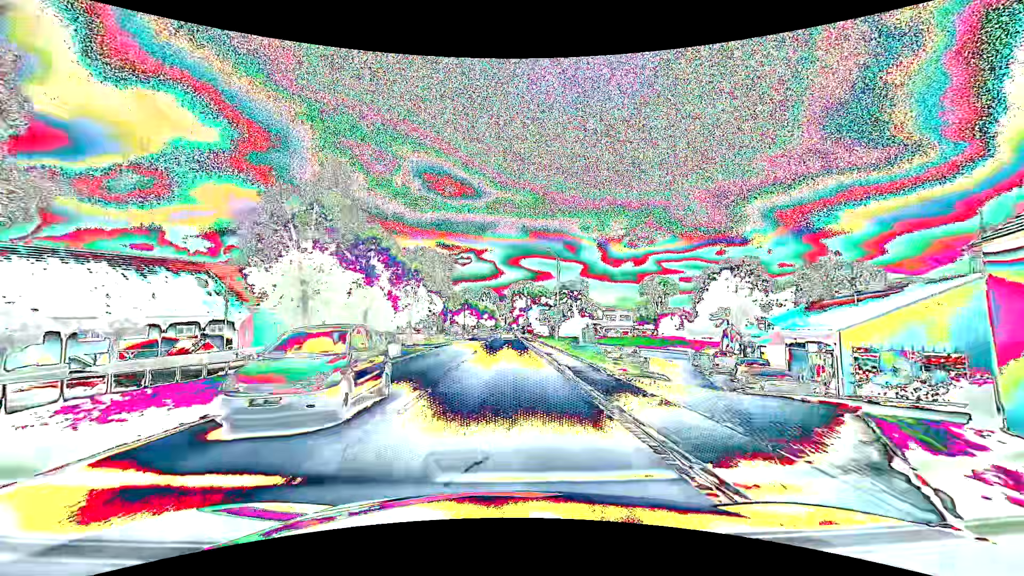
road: primary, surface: asphalt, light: Day
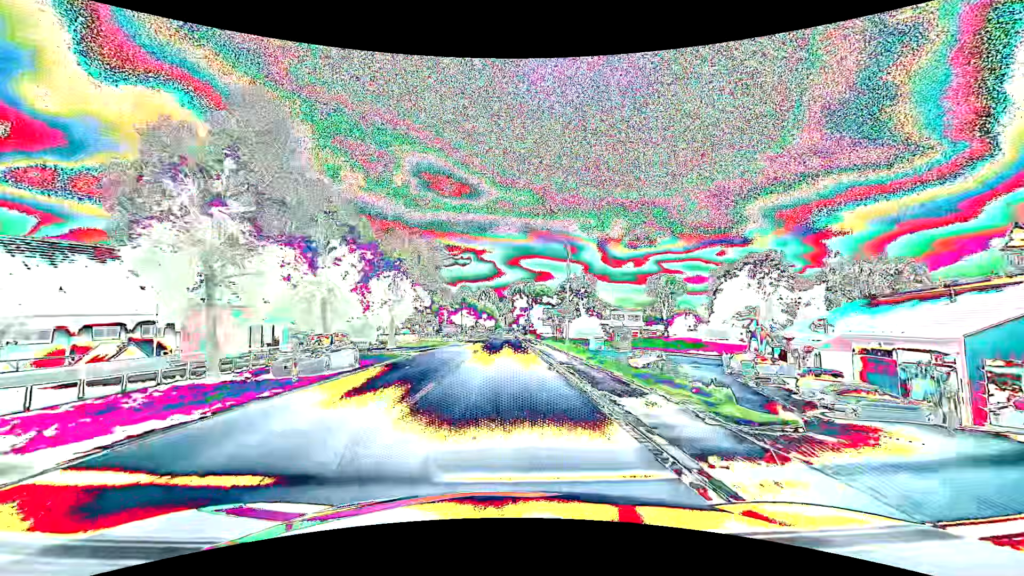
(0.0, +7.9) m; 0°
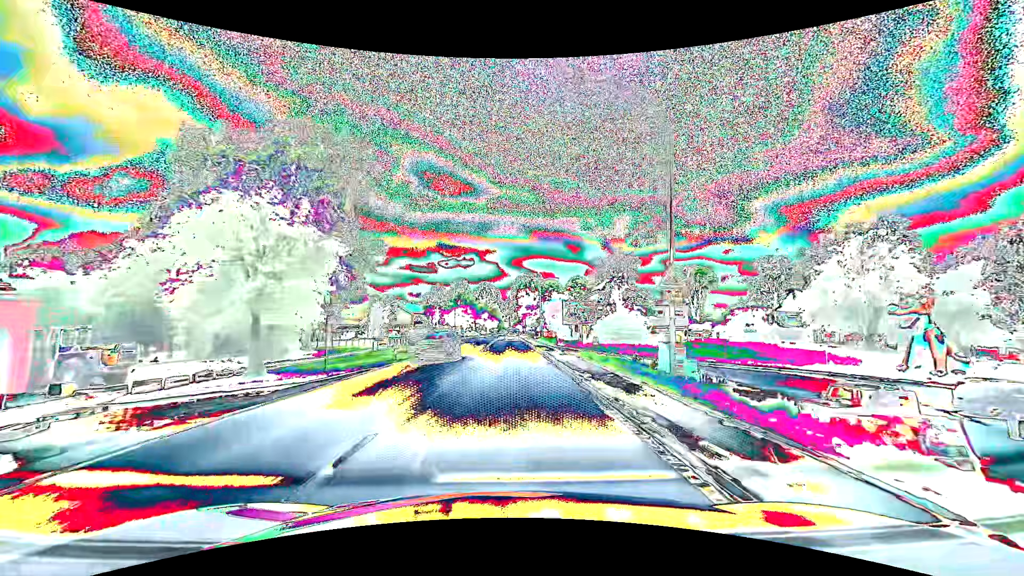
(0.0, +23.8) m; 0°
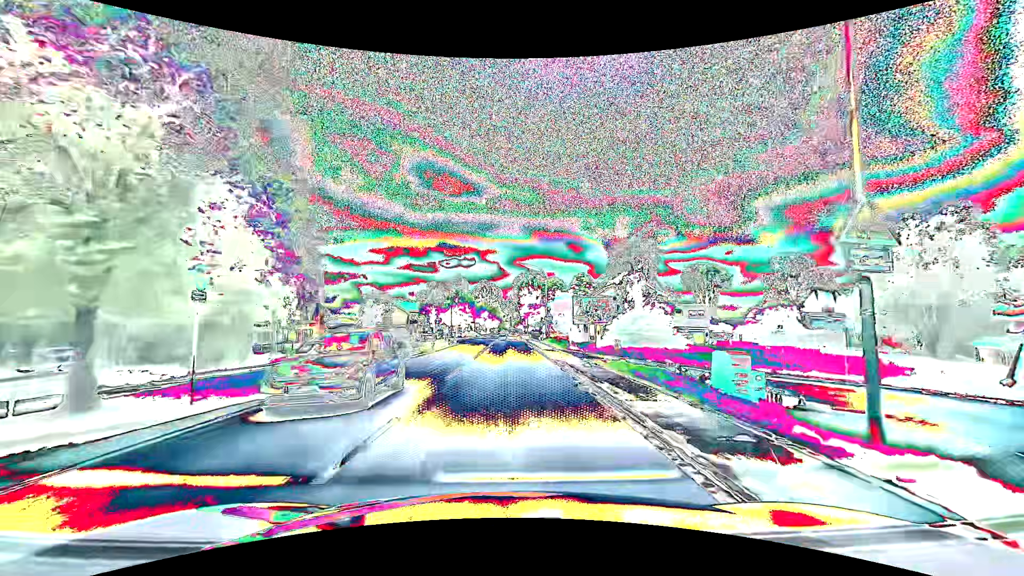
(0.0, +7.9) m; 0°
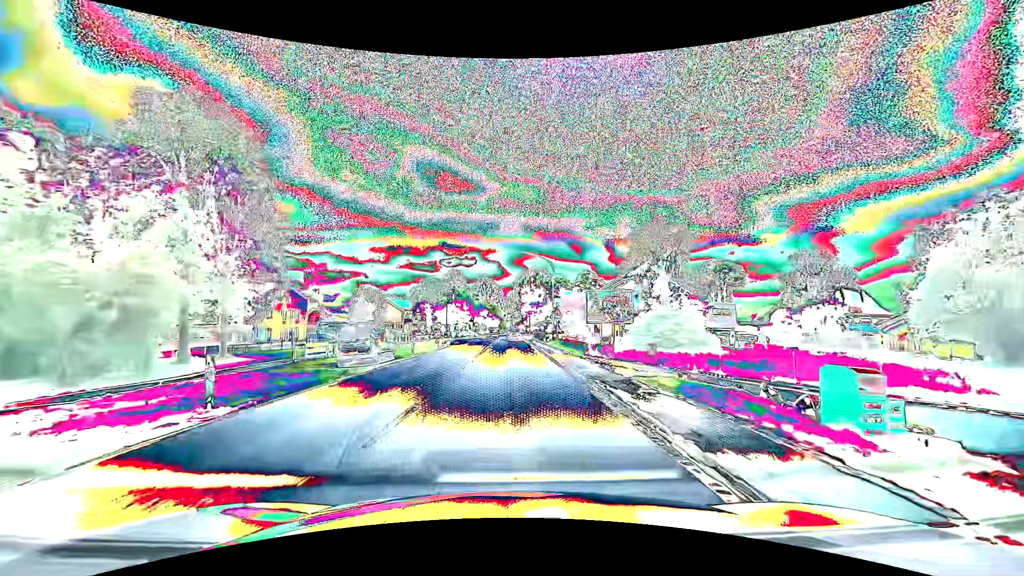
(+0.1, +7.9) m; 0°
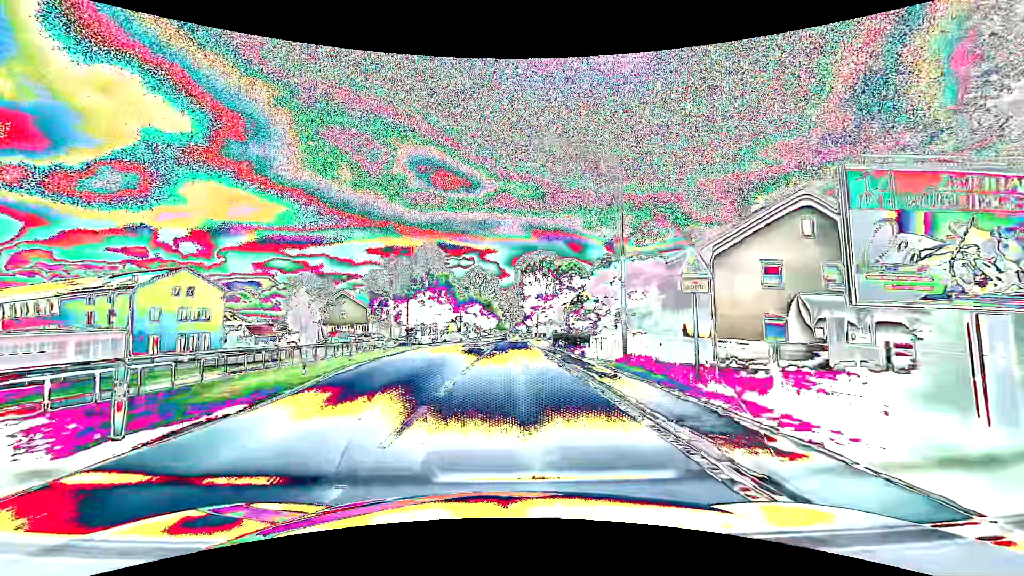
(+0.1, +31.6) m; 0°
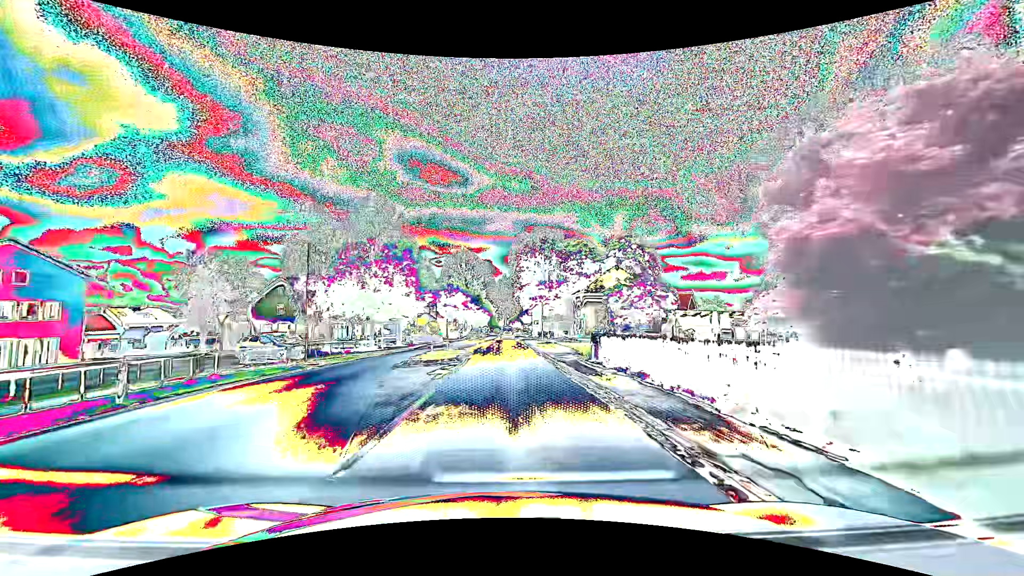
(+0.1, +23.7) m; +1°
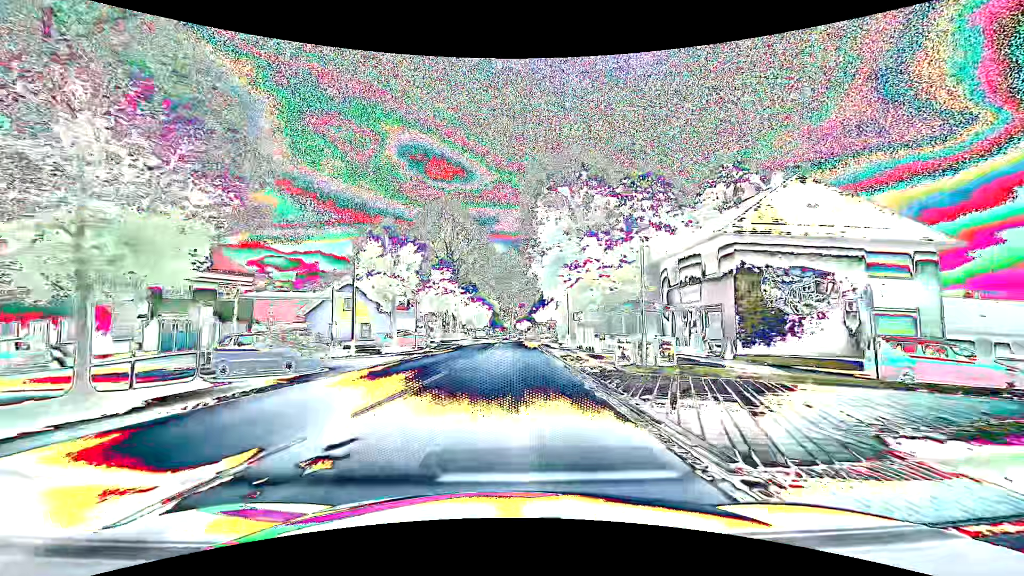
(-0.2, +39.7) m; -1°
(0, +10) (0, +20) (0, +30) (+1, +40) (+2, +50) (+3, +60) (+3, +70) (+3, +80) (+3, +90) (+3, +100) m
